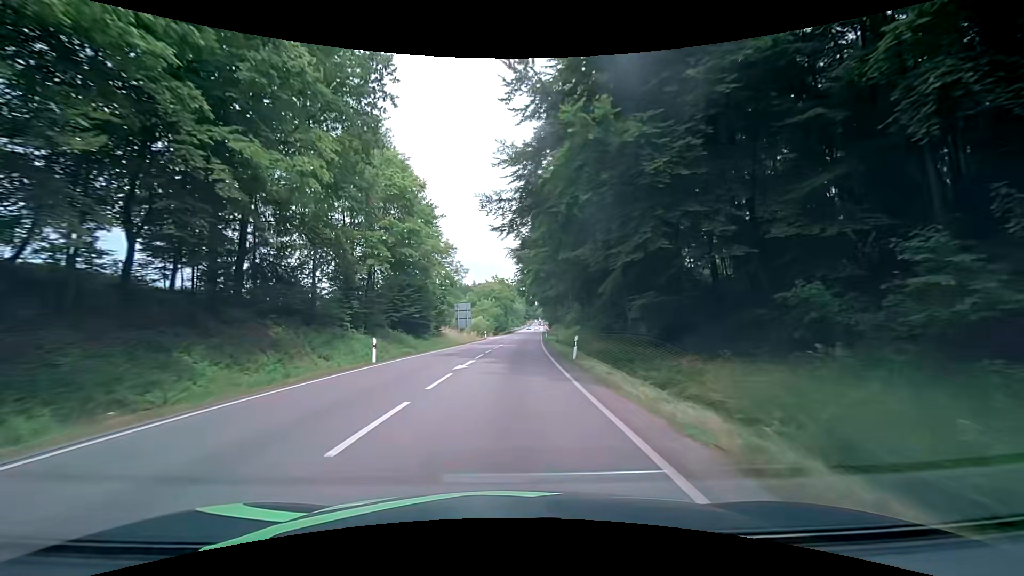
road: primary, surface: asphalt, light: Day
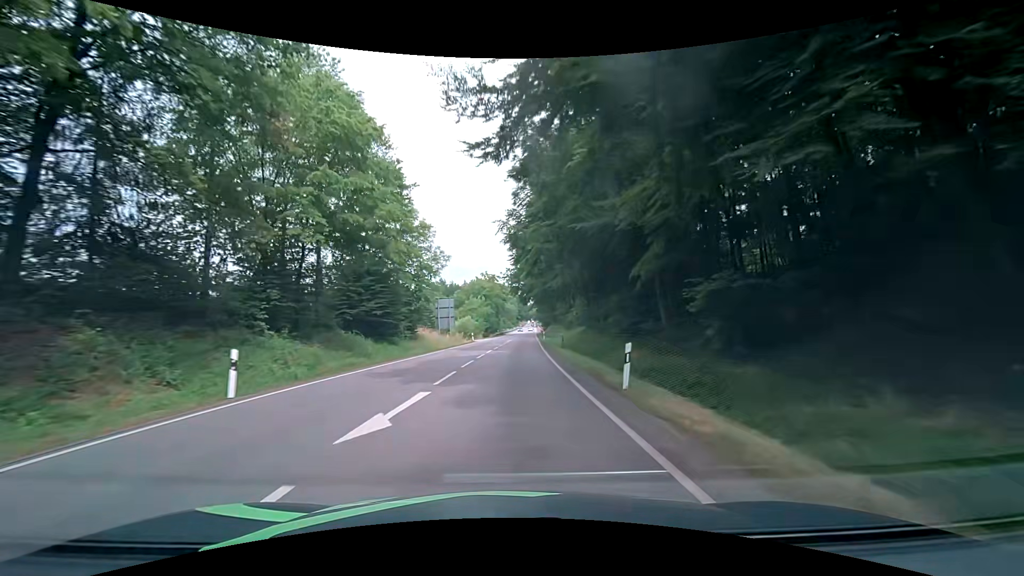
(+0.1, +11.0) m; +1°
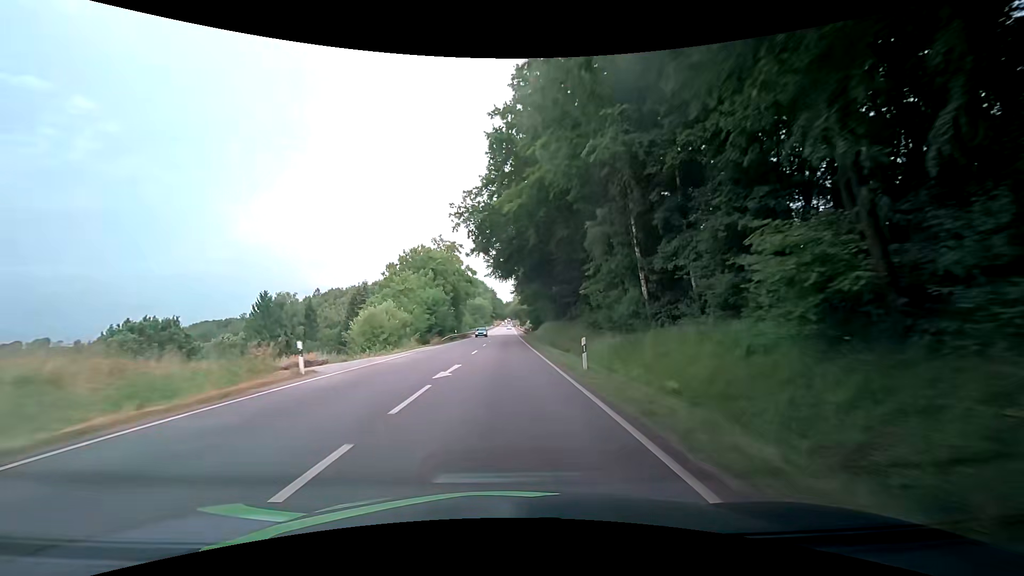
(+1.2, +46.5) m; +3°
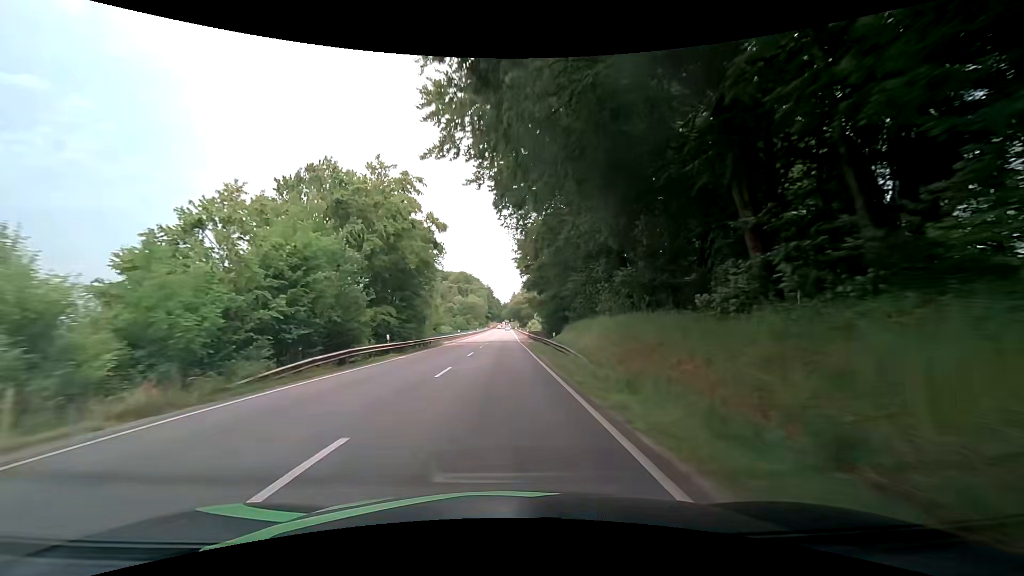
(0.0, +36.0) m; 0°
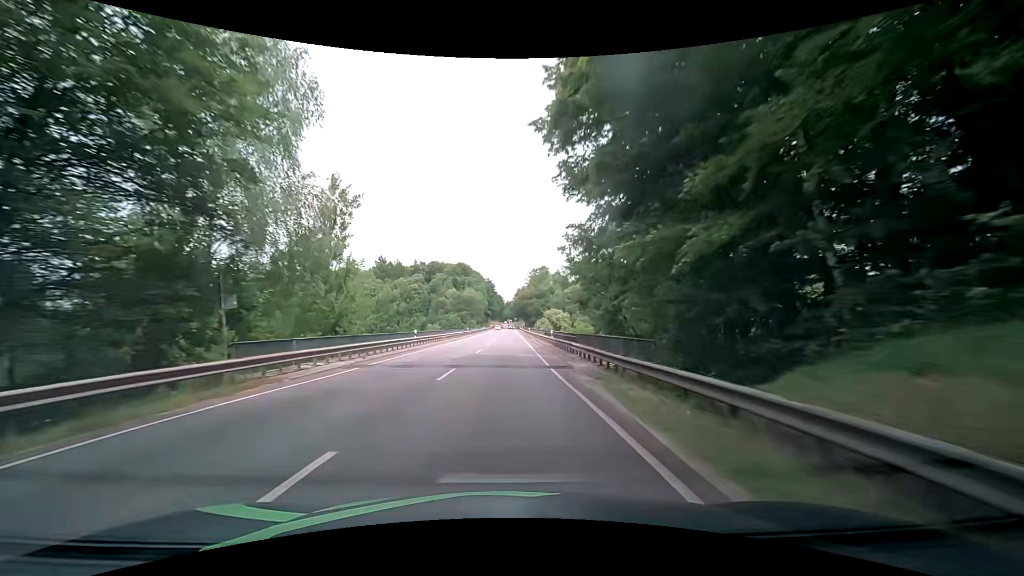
(+0.1, +36.9) m; 0°
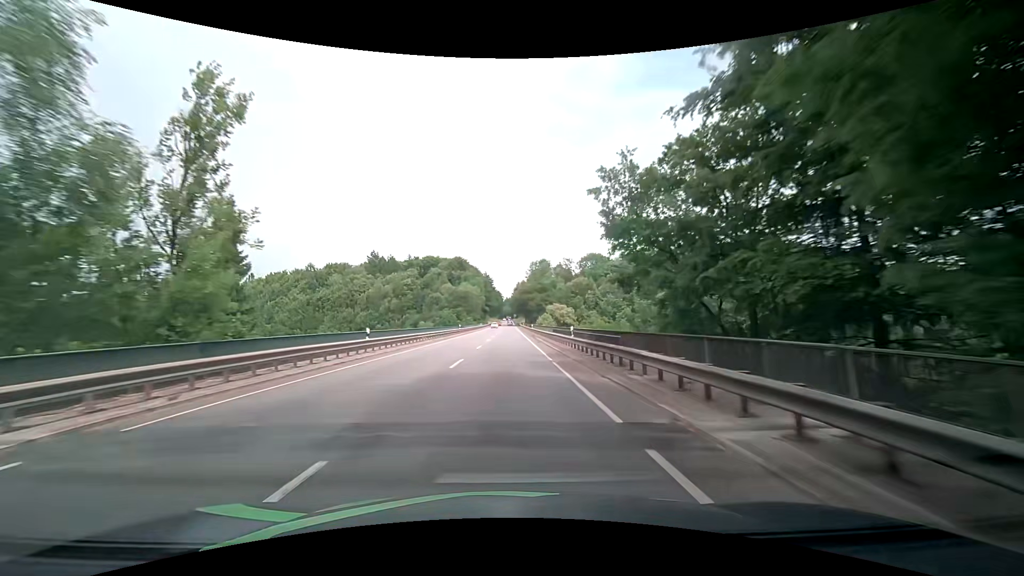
(0.0, +12.5) m; 0°
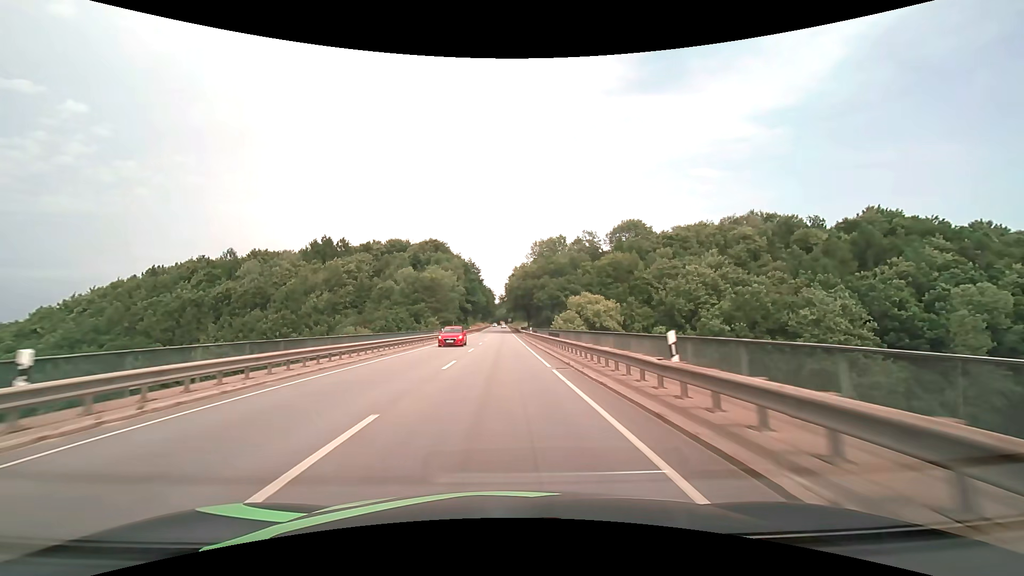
(+0.6, +62.4) m; +1°
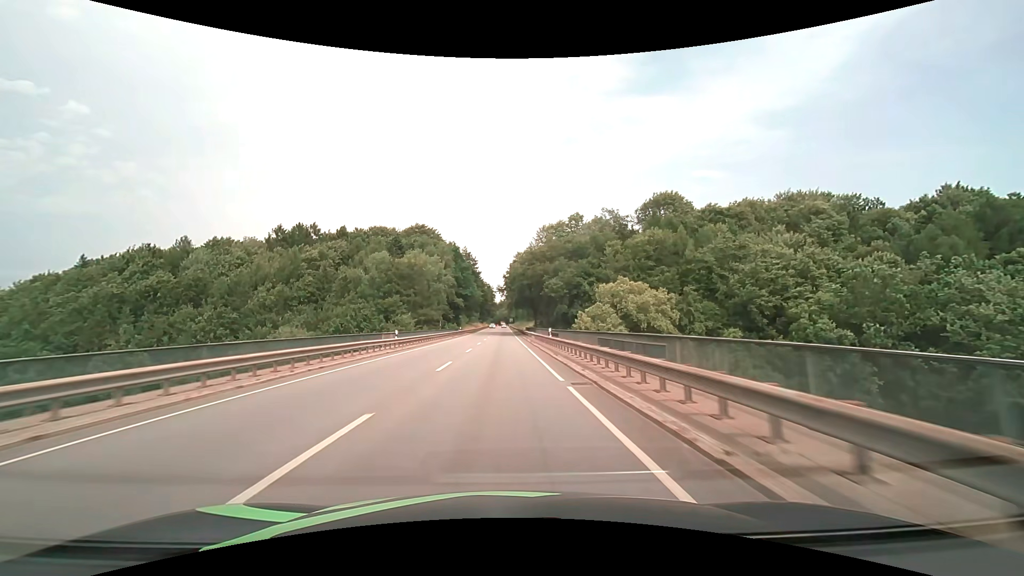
(-0.1, +24.6) m; 0°
(0, +10) (0, +20) (0, +30) (0, +40) (0, +50) (0, +60) (0, +70) (0, +80) (0, +90) (-1, +100) m
